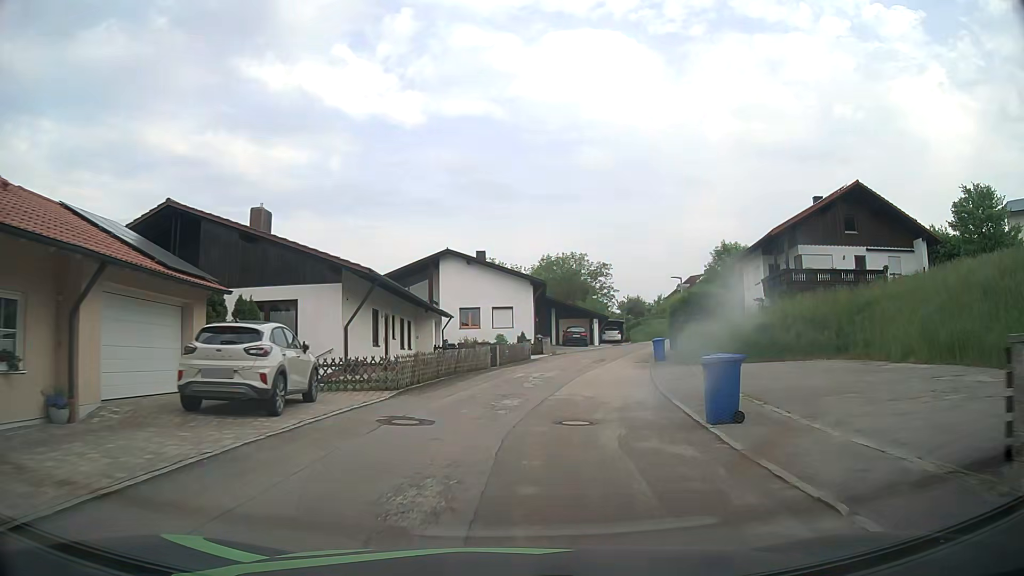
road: residential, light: Day
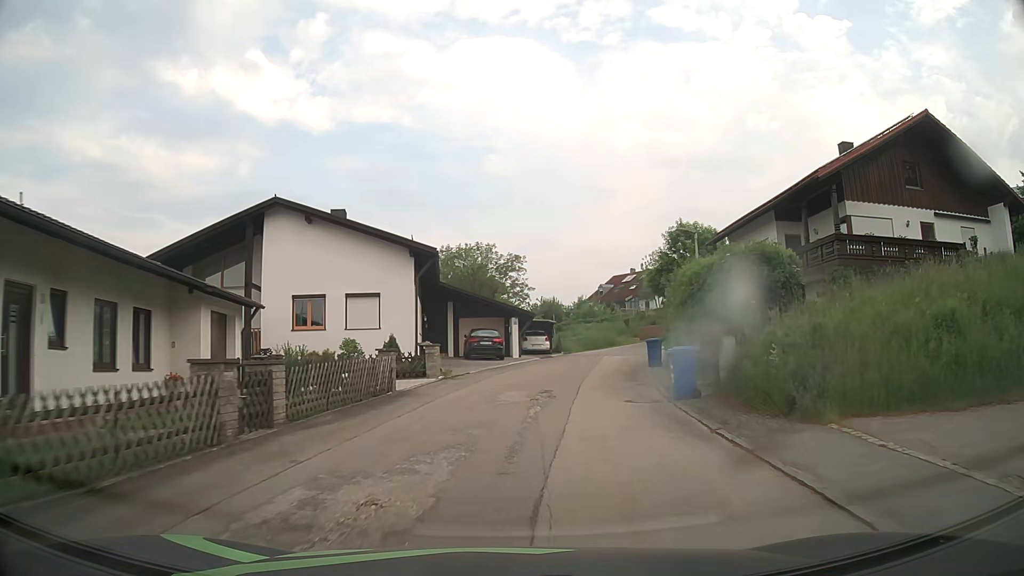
(+1.7, +18.1) m; +9°
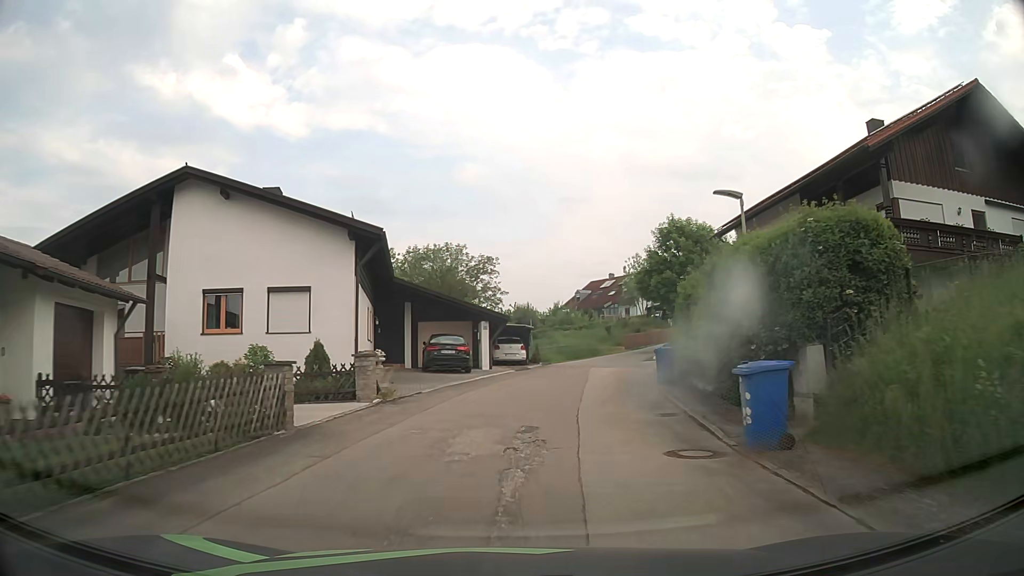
(+0.1, +6.0) m; +2°
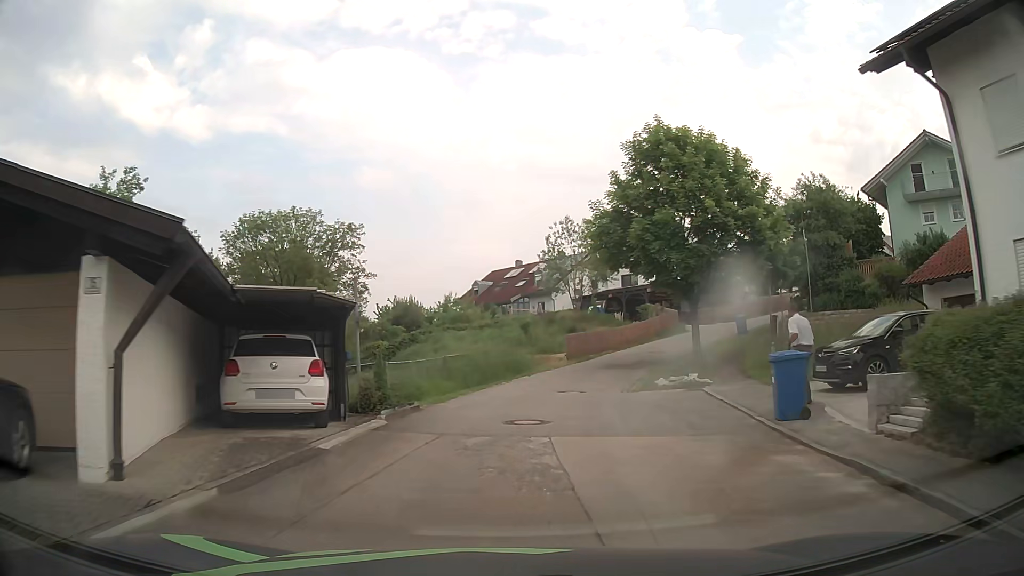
(+1.8, +23.2) m; +9°
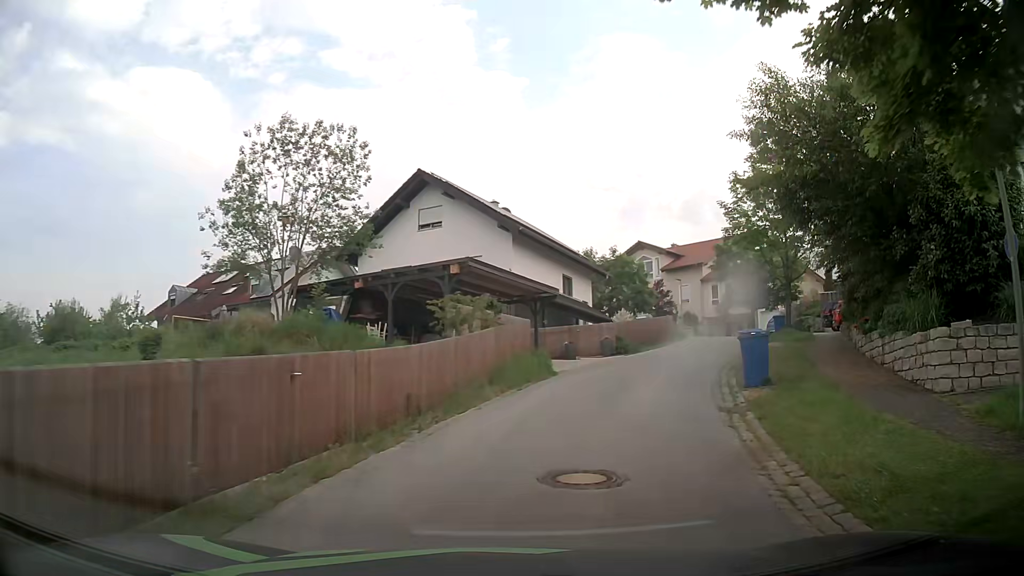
(+3.6, +26.2) m; +21°
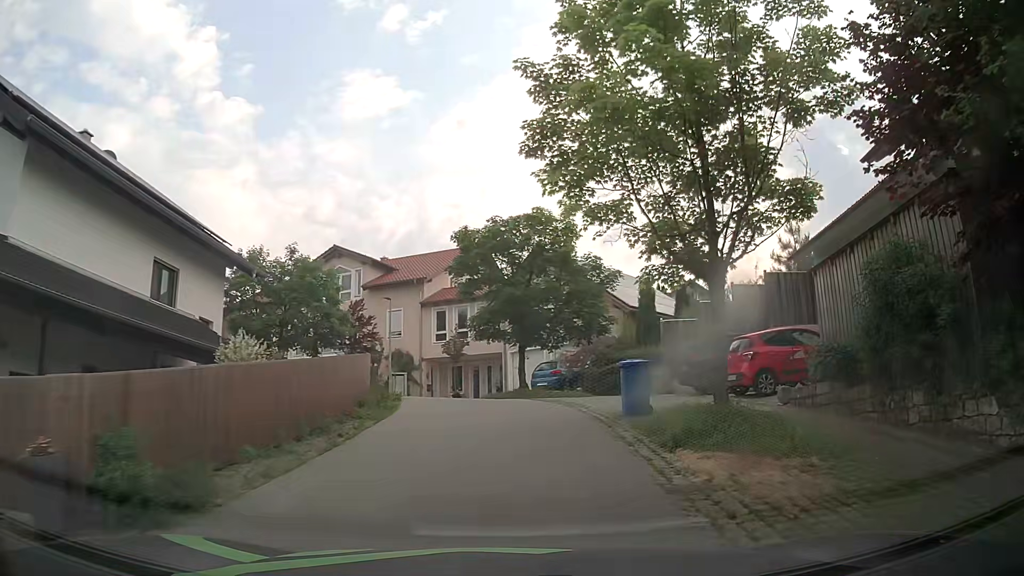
(+4.1, +18.7) m; +25°
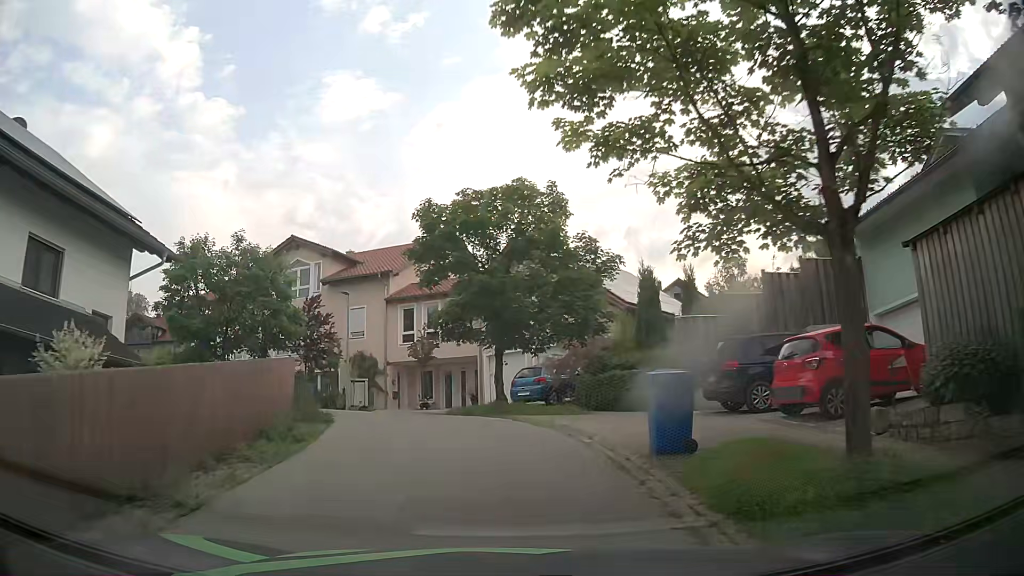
(+0.1, +4.6) m; +2°
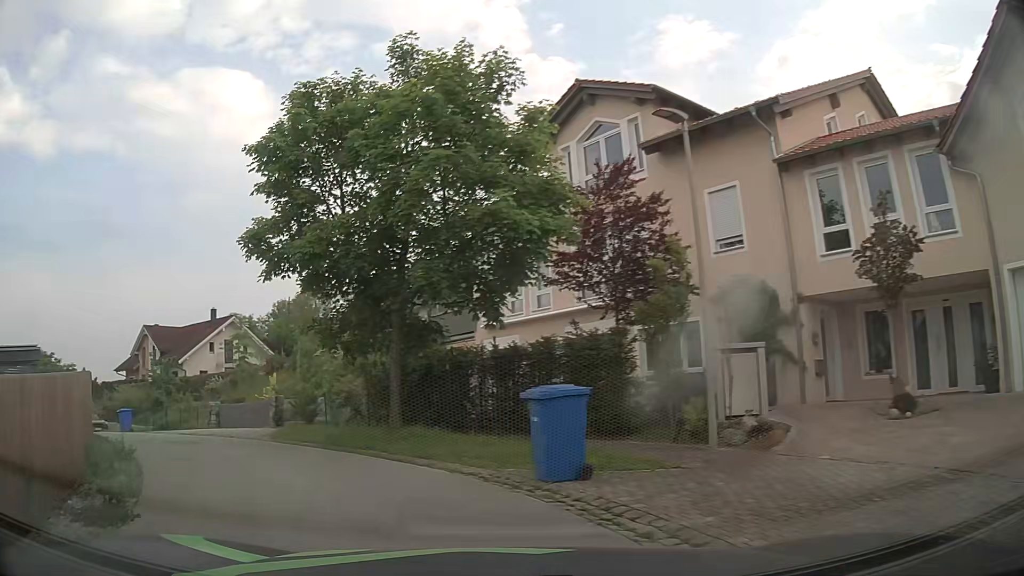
(-2.8, +18.6) m; -31°
(-3, +9) (-9, +17) (-17, +23) (-25, +30) (-33, +36) (-40, +42) (-48, +49) (-55, +56) (-59, +65) (-56, +75) m
